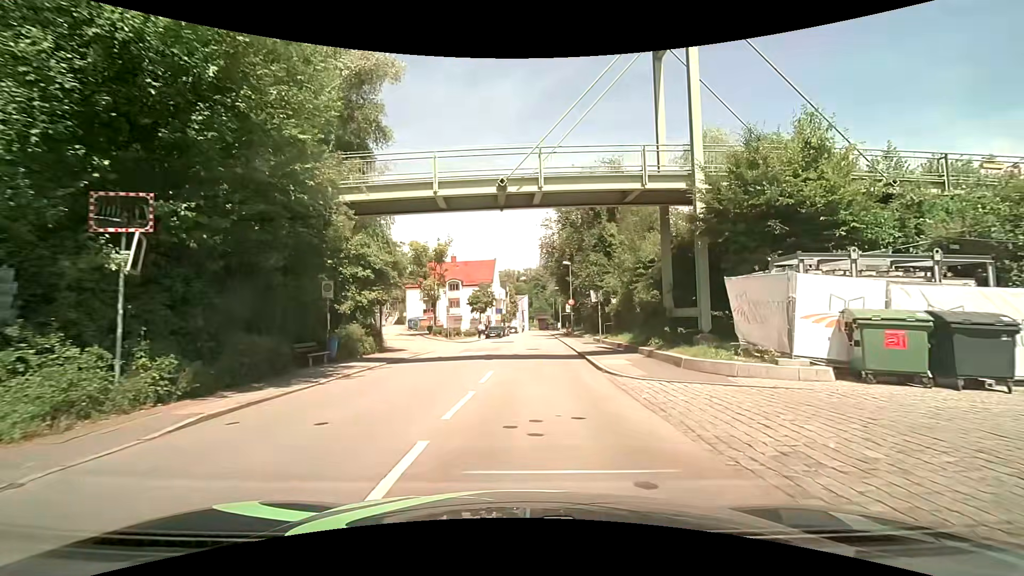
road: tertiary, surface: asphalt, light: Day
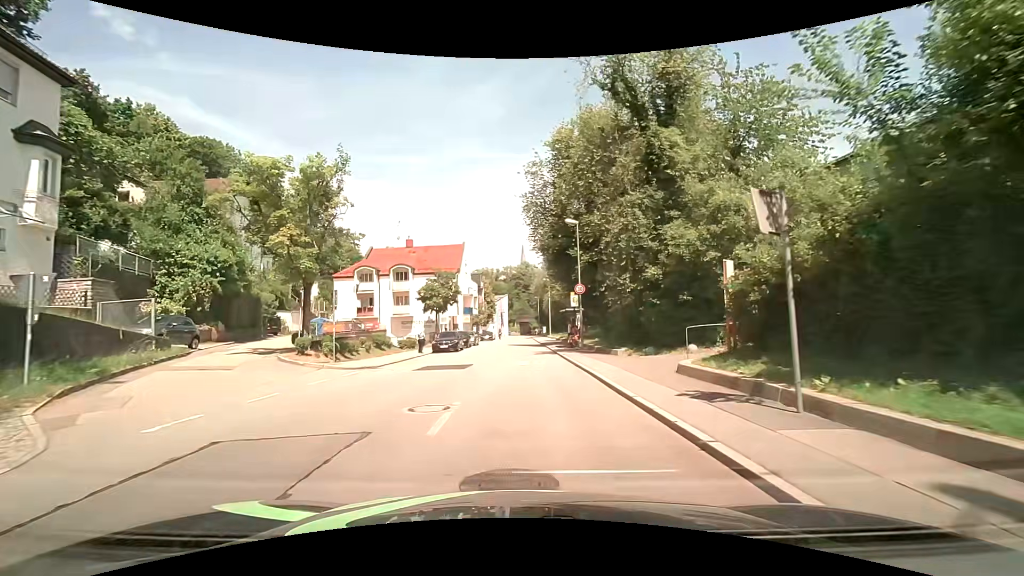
(+0.6, +23.3) m; +1°
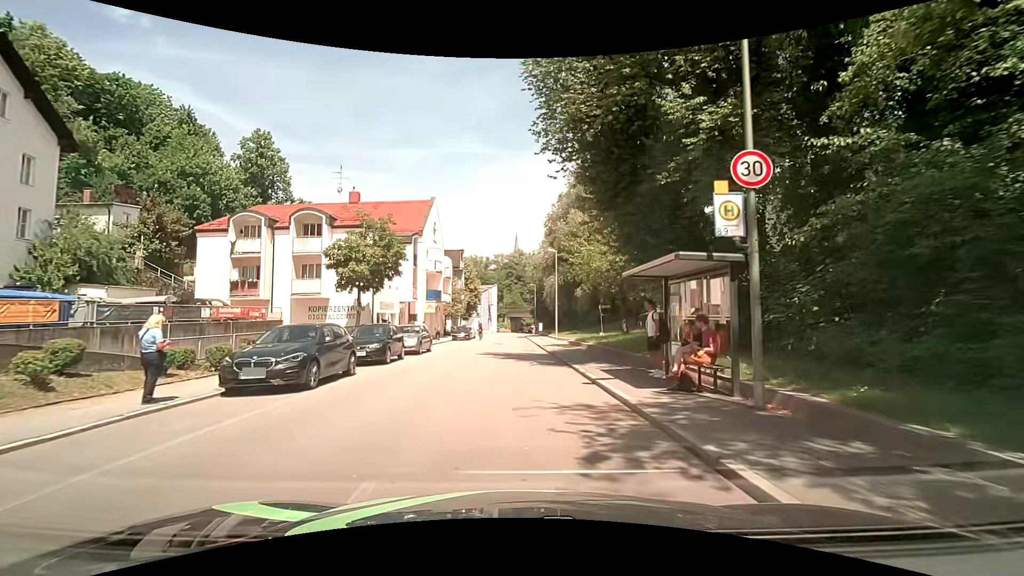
(+0.3, +23.1) m; +2°
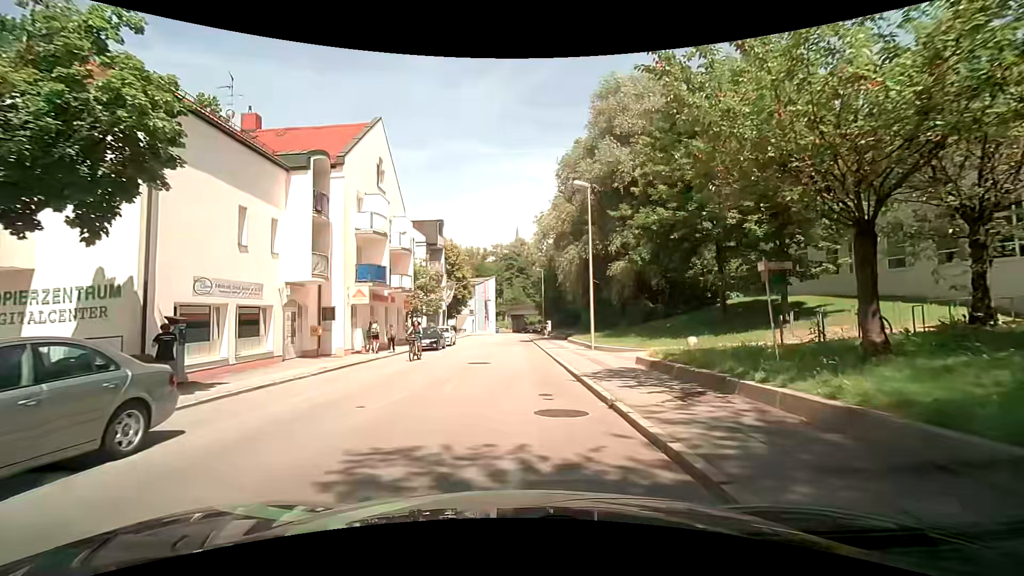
(-0.1, +20.3) m; -1°
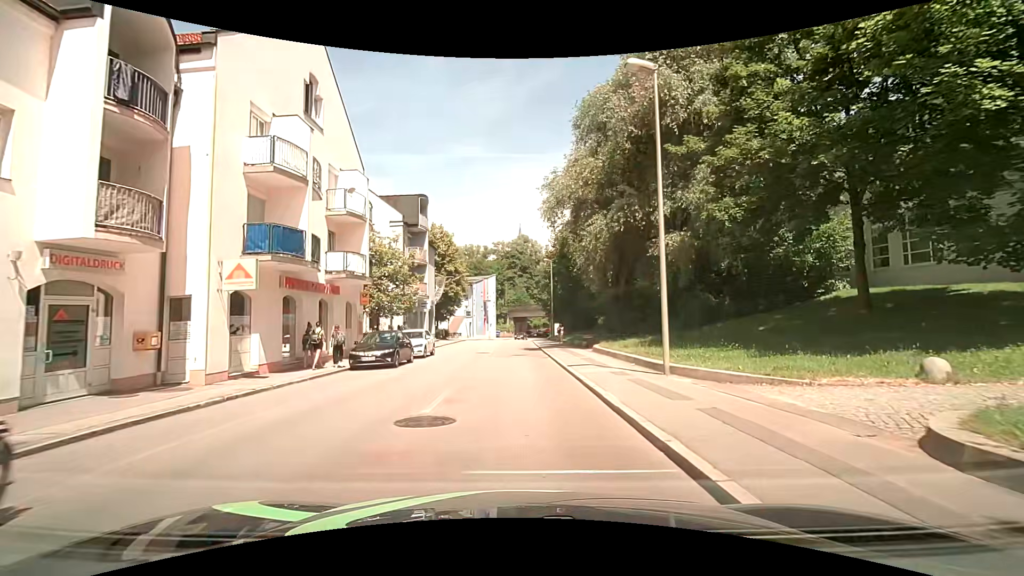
(+0.1, +11.0) m; 0°
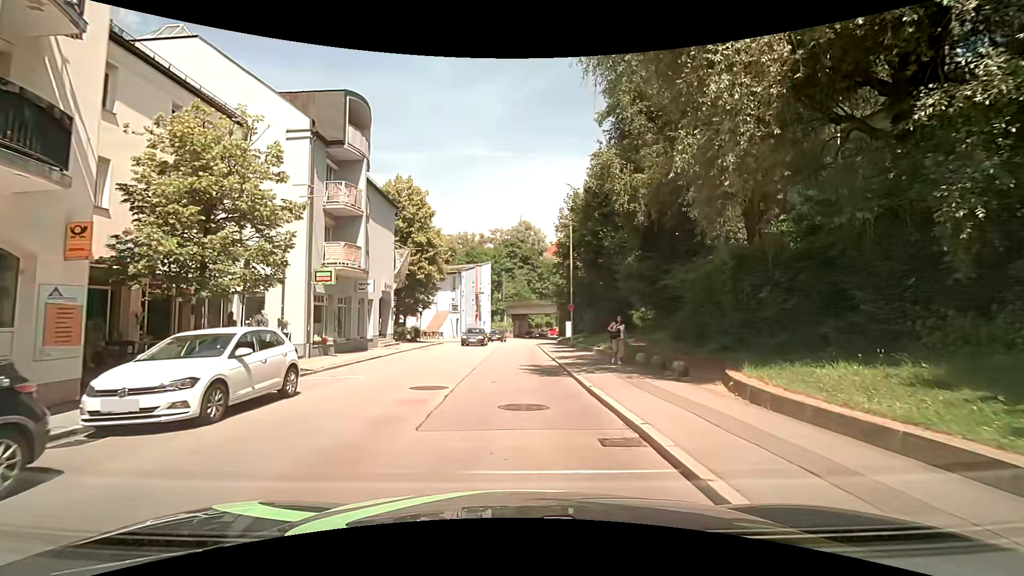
(0.0, +17.4) m; +1°
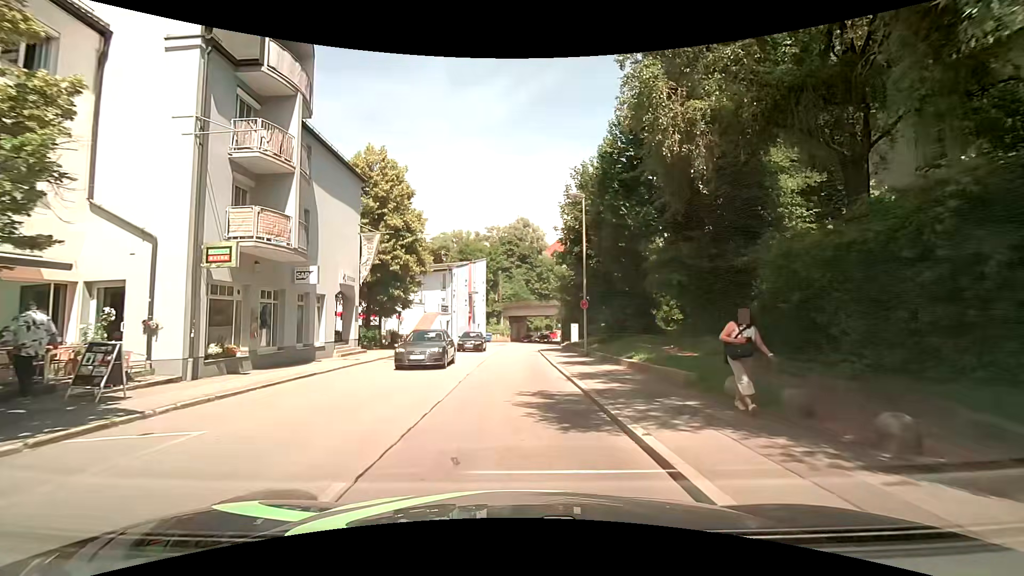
(-0.1, +7.2) m; -1°
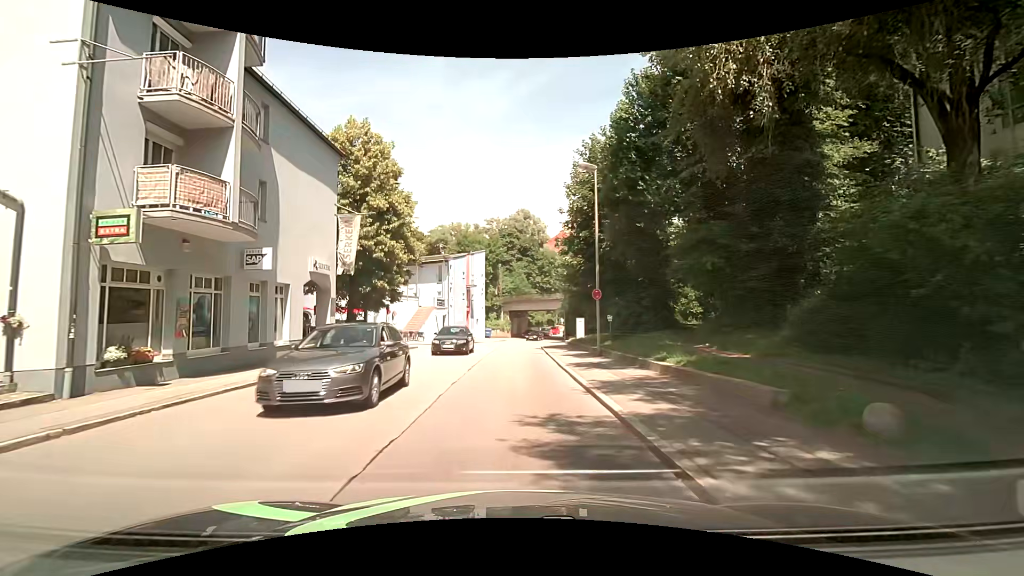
(0.0, +3.6) m; +1°
